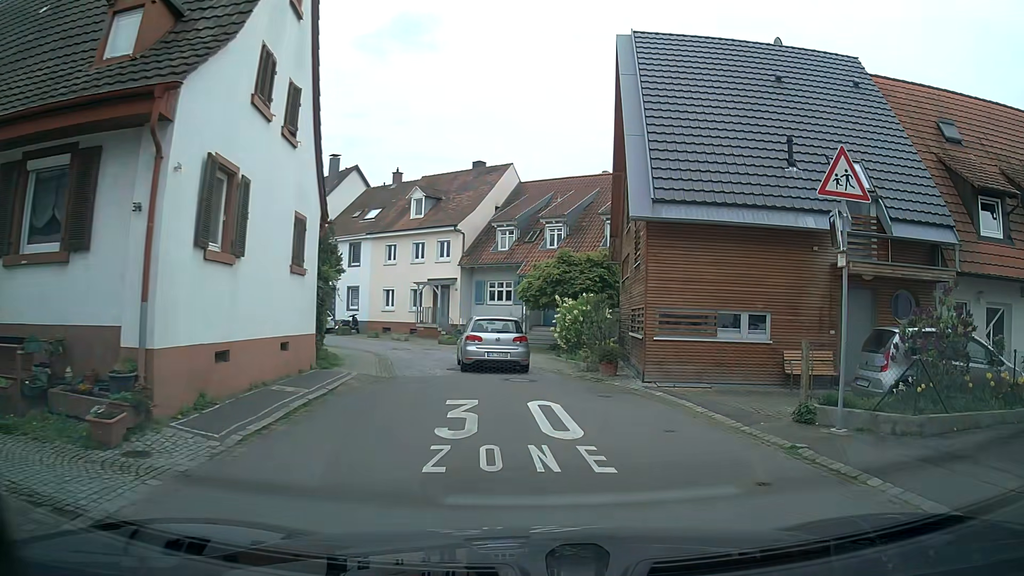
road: residential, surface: asphalt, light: Day
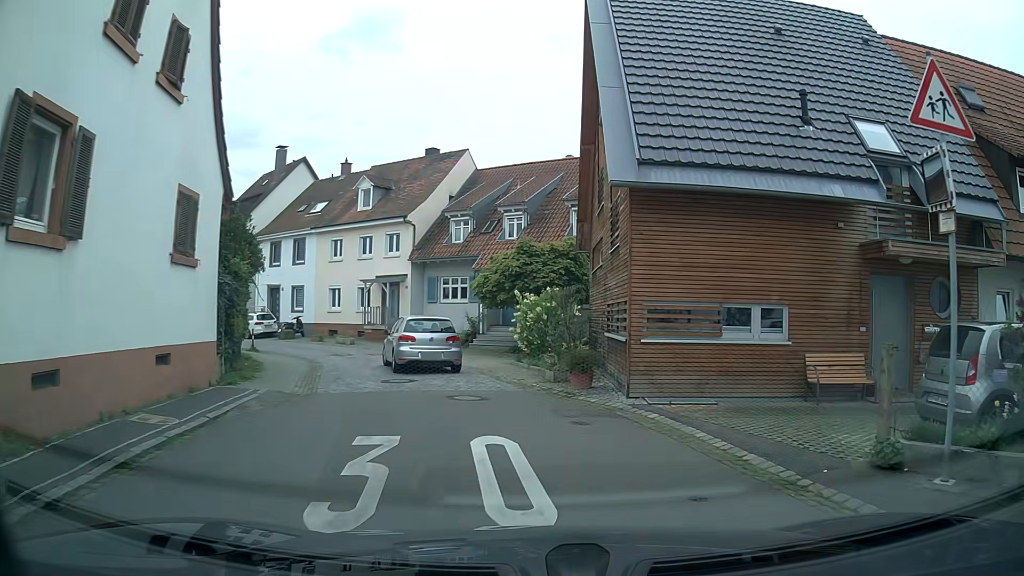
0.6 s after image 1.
(+0.1, +3.4) m; +4°
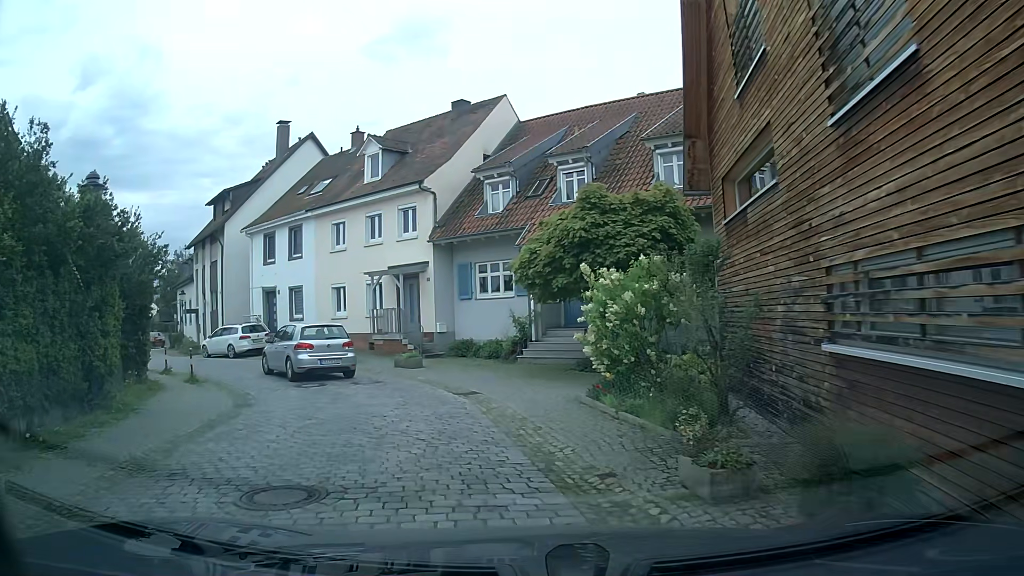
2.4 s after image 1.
(-0.1, +9.6) m; -6°
